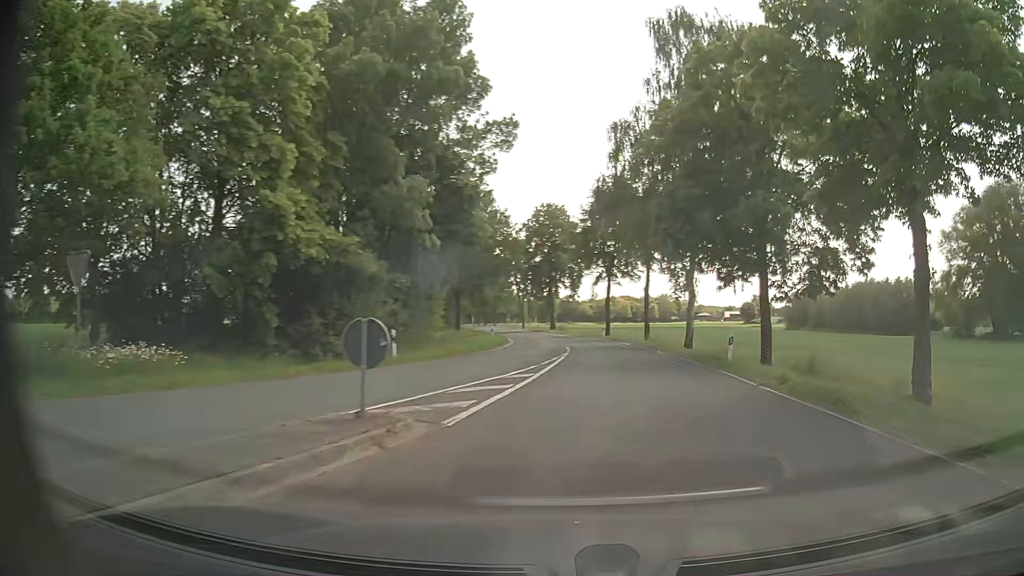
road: tertiary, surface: asphalt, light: Day
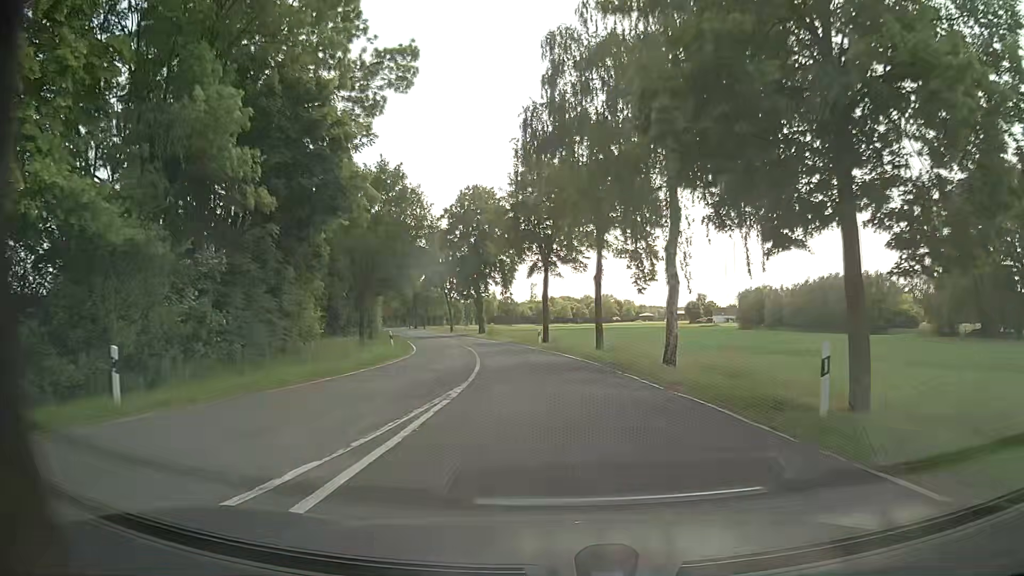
(+0.7, +13.2) m; +4°
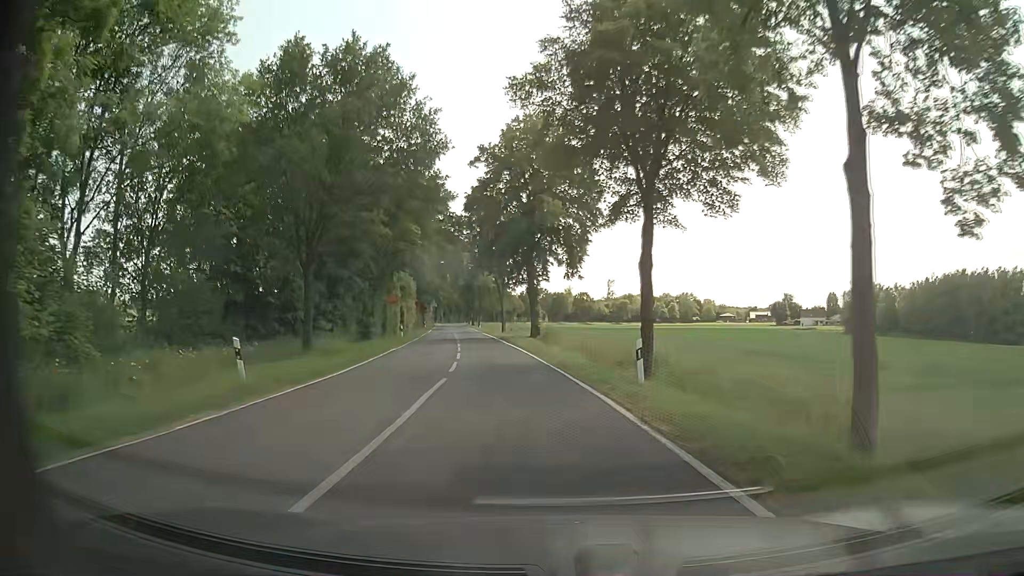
(-1.1, +25.1) m; -7°
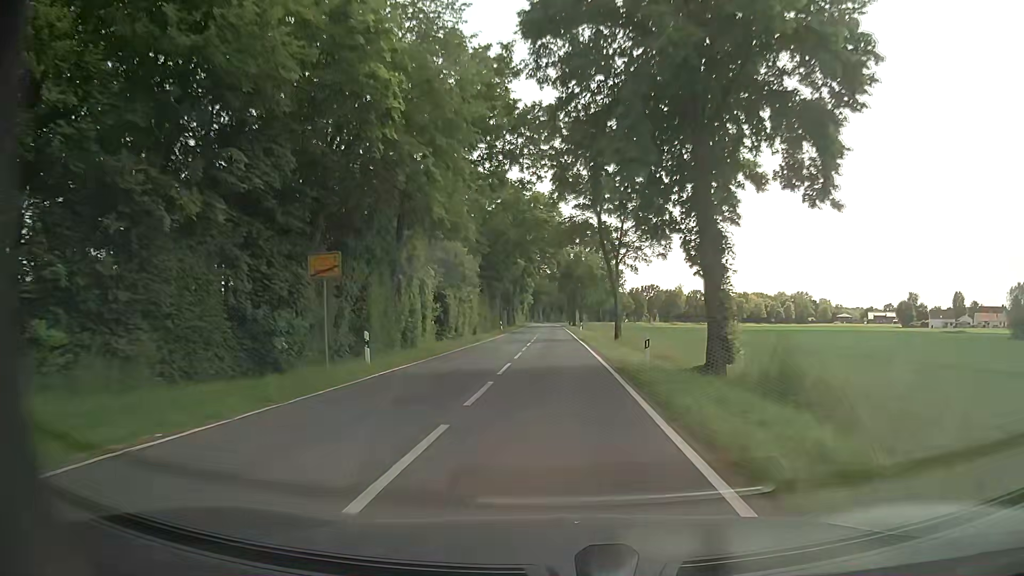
(-2.6, +31.0) m; -9°
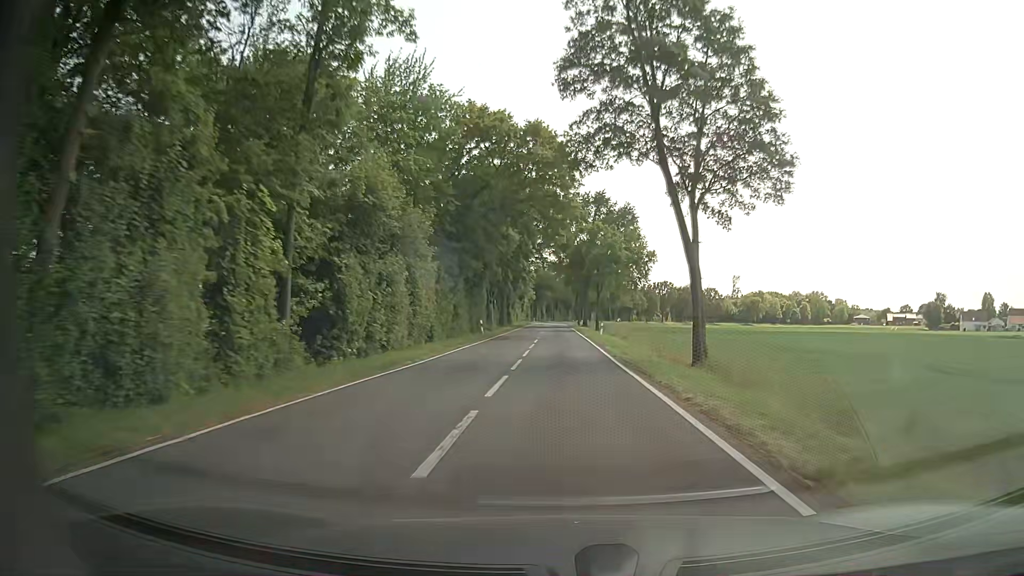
(-0.2, +23.7) m; 0°
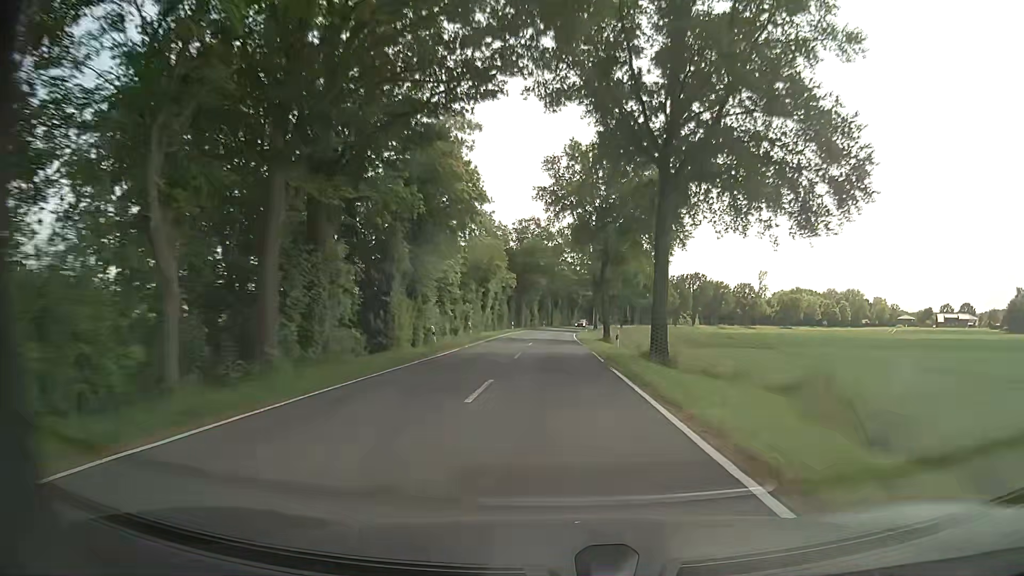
(+0.4, +67.7) m; 0°
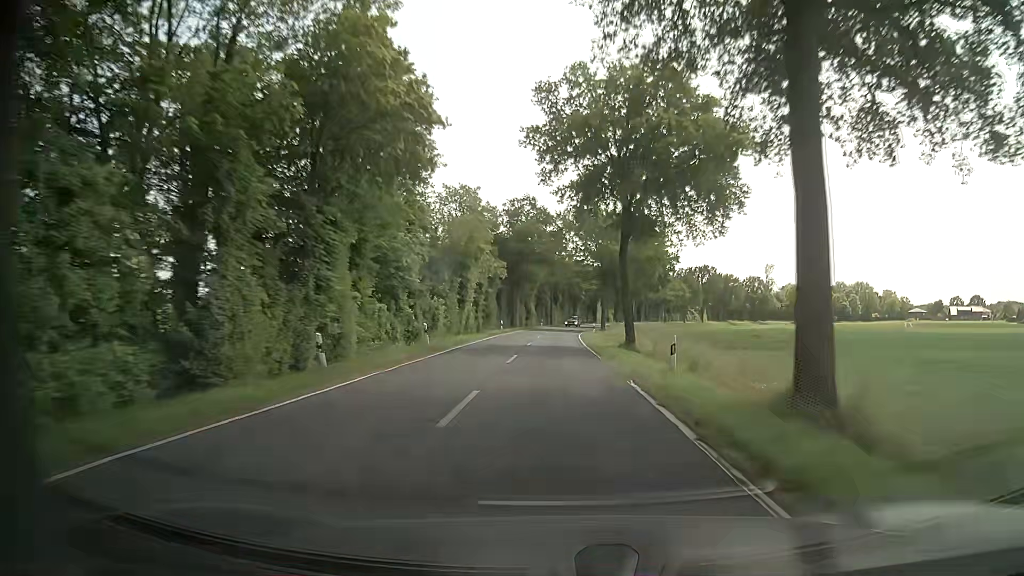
(+0.2, +14.9) m; +1°
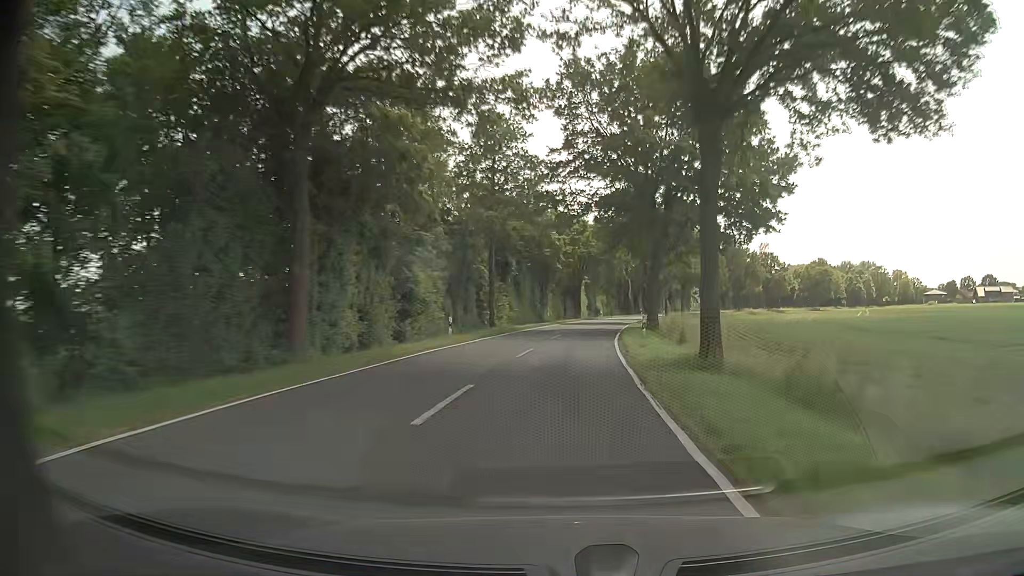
(+0.8, +61.6) m; +3°
(0, +10) (+1, +20) (+1, +30) (+2, +40) (+4, +50) (+6, +60) (+7, +69) (+10, +79) (+12, +89) (+15, +99) m
